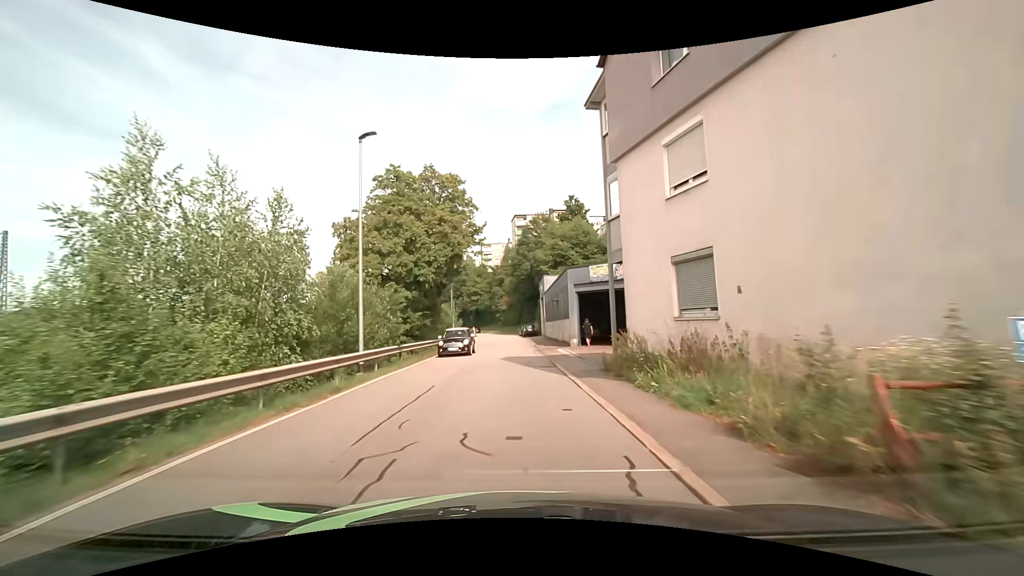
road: residential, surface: asphalt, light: Day
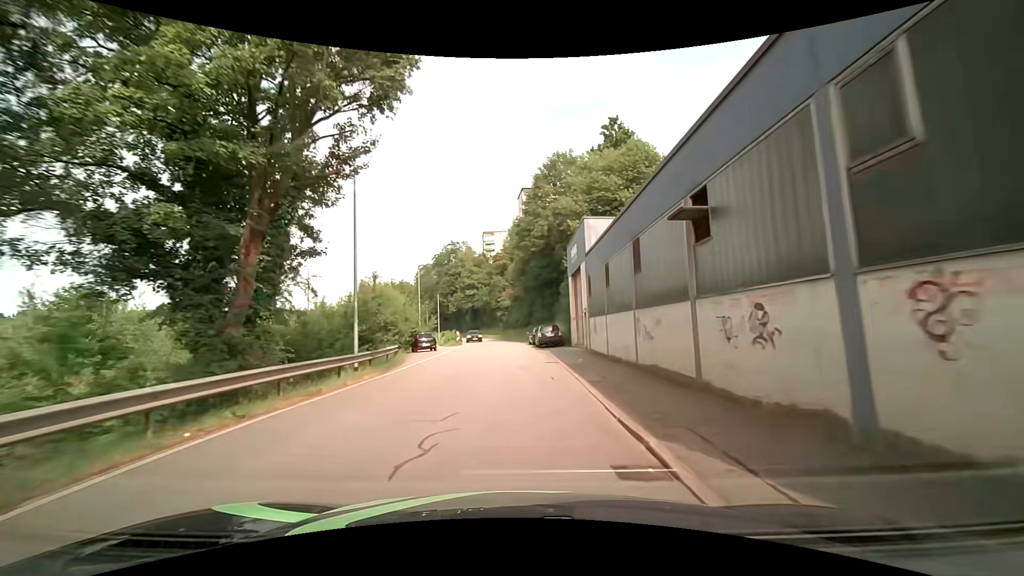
(-0.2, +30.3) m; -1°
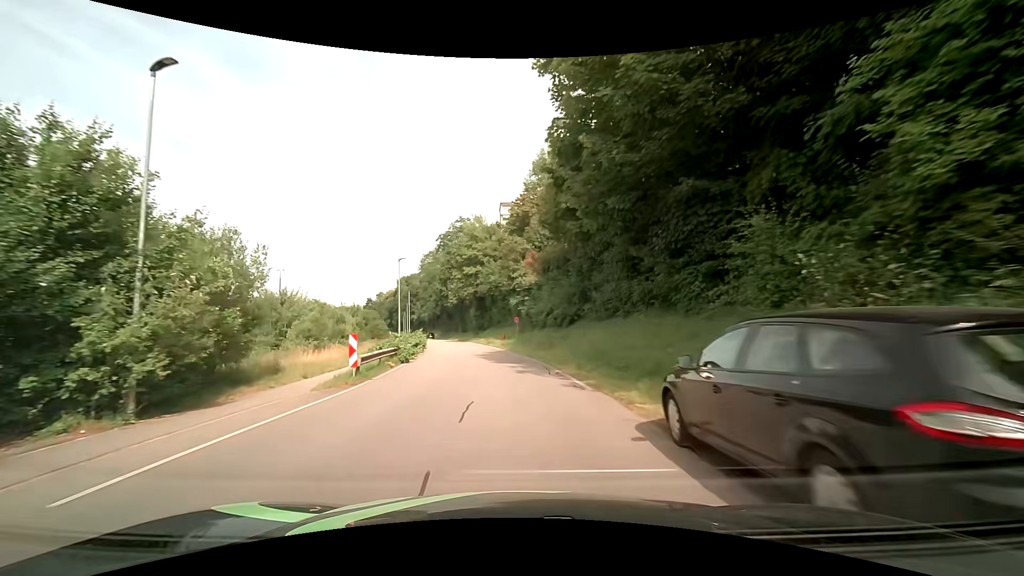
(-0.5, +38.0) m; -3°
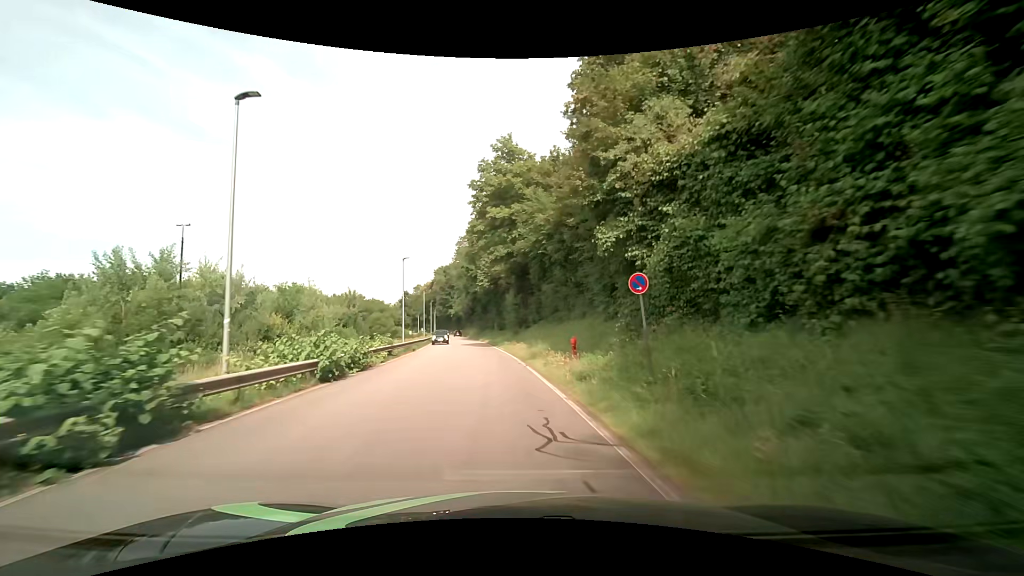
(-1.2, +30.4) m; -5°
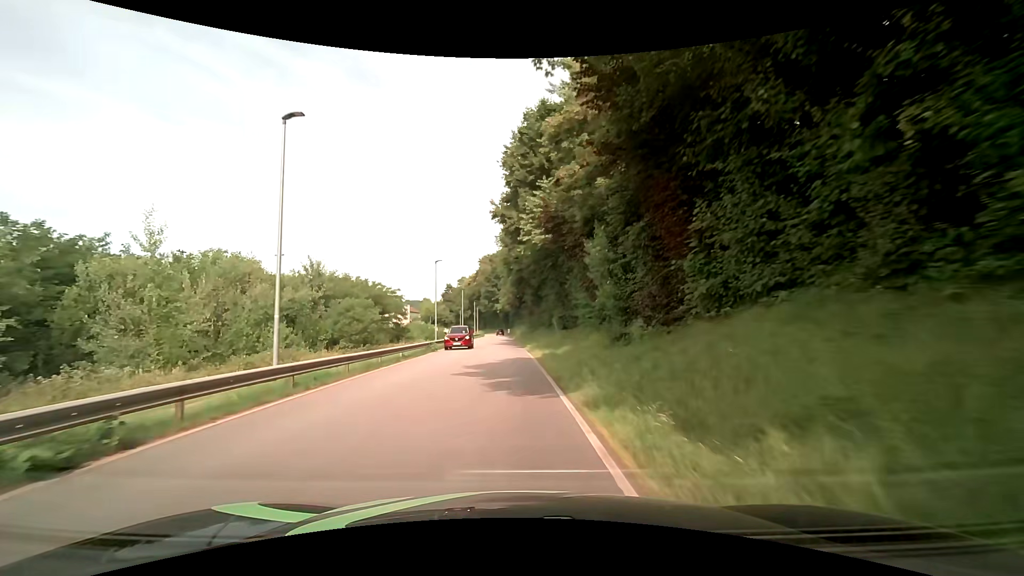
(-1.5, +30.4) m; -6°
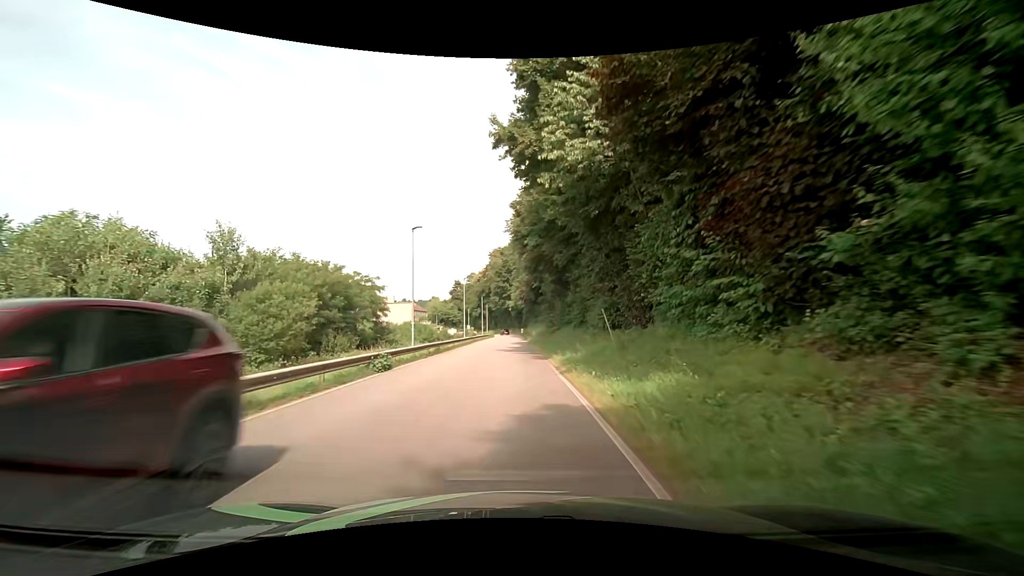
(-0.2, +15.2) m; -1°
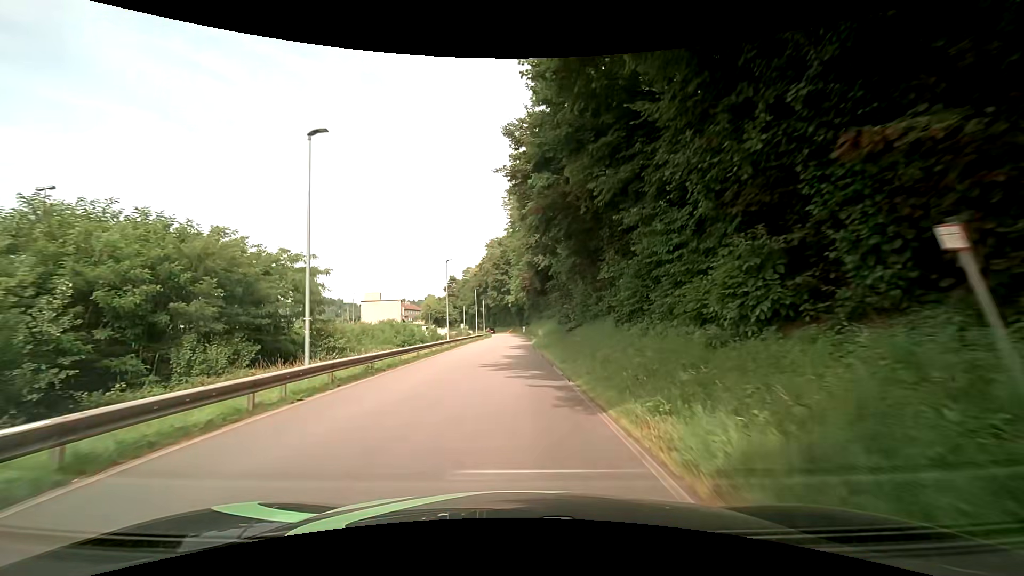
(-0.1, +15.2) m; -1°
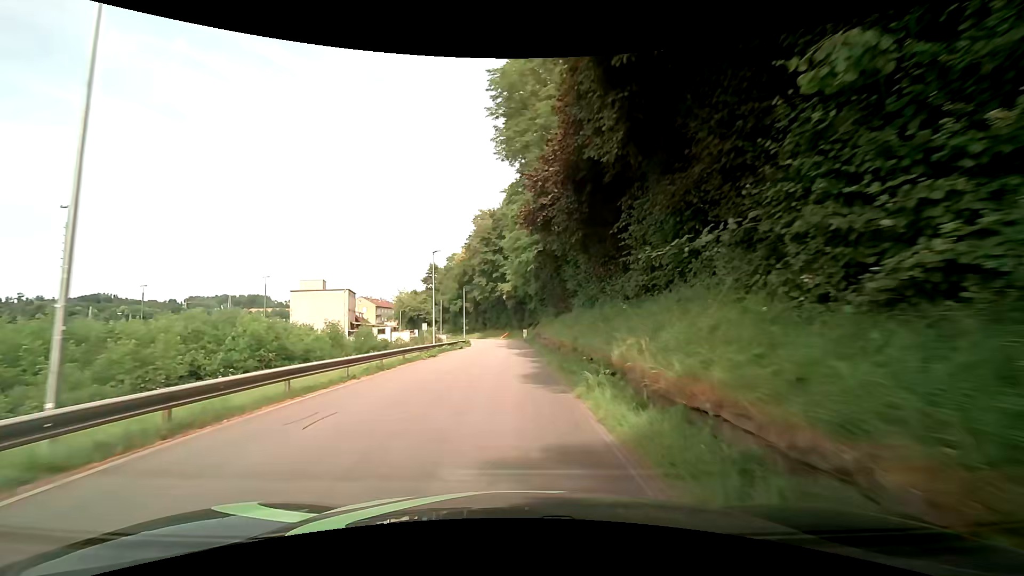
(+0.2, +38.1) m; 0°
(0, +10) (0, +20) (0, +30) (0, +40) (0, +50) (0, +60) (-1, +70) (-3, +80) (-6, +89) (-9, +99) m
